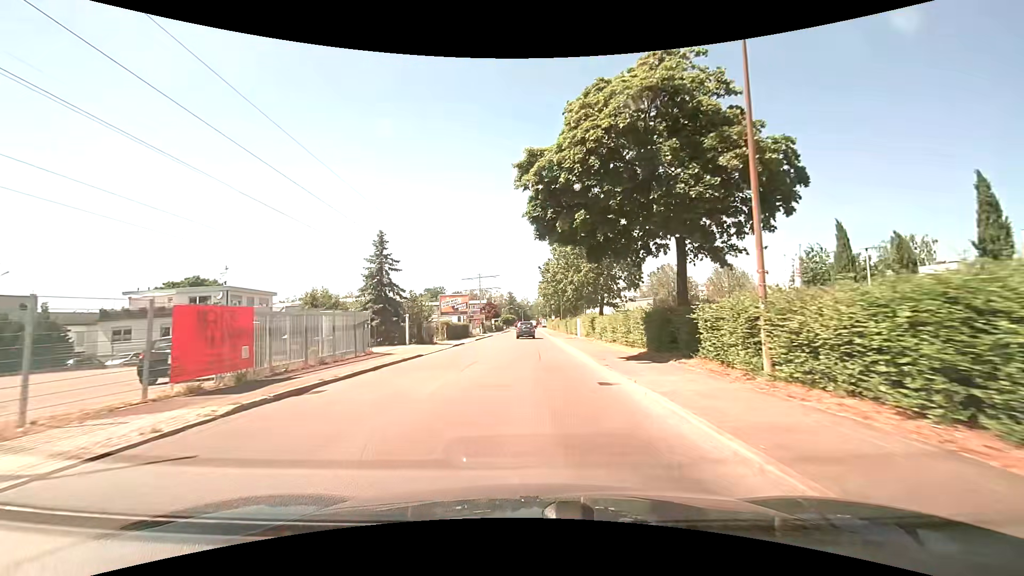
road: unclassified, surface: asphalt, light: Day
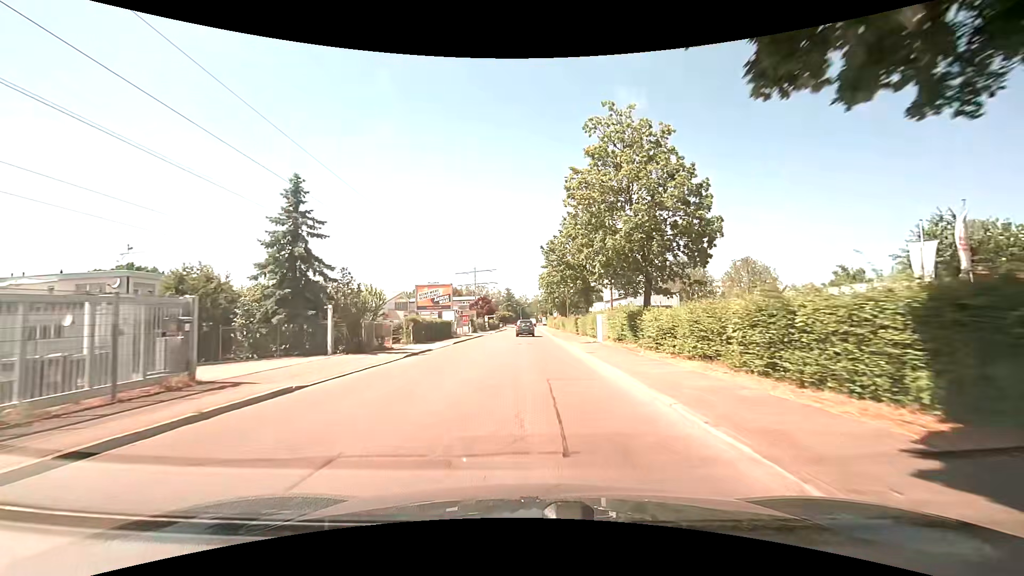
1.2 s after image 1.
(0.0, +13.5) m; 0°
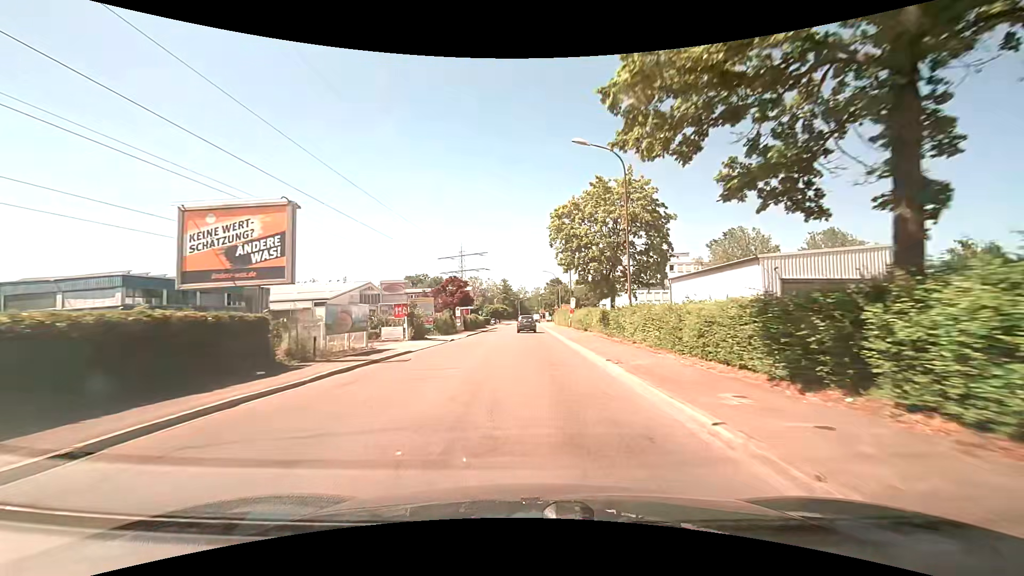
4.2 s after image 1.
(+0.1, +36.0) m; 0°
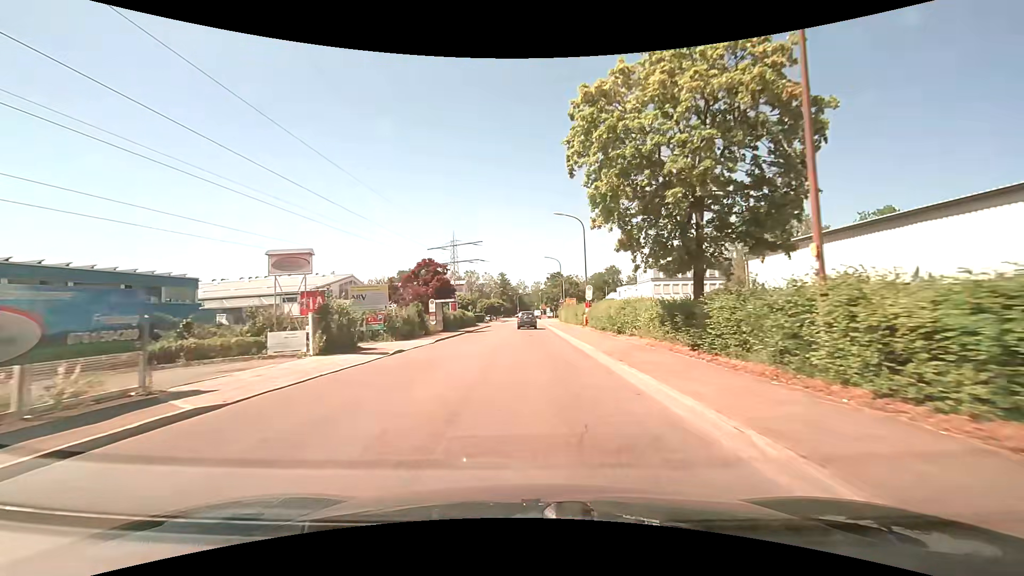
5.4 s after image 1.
(+0.1, +14.5) m; +1°
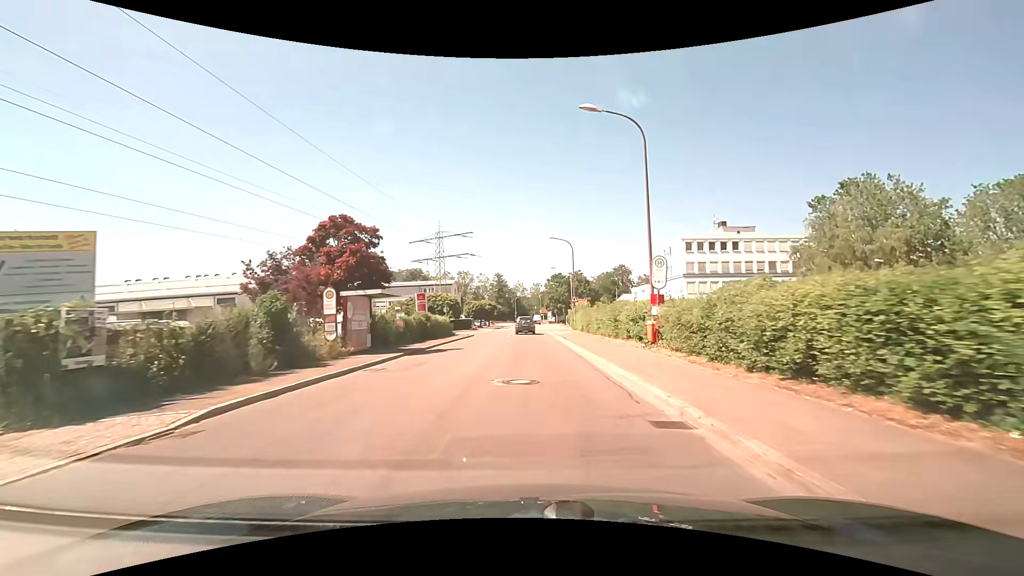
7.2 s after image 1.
(-0.1, +20.6) m; 0°
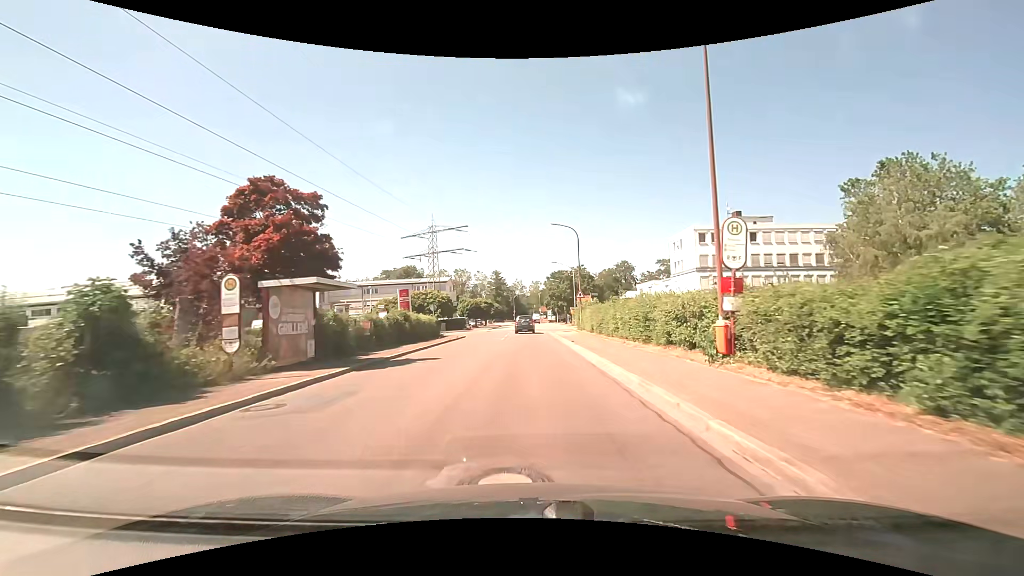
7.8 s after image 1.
(0.0, +6.5) m; 0°
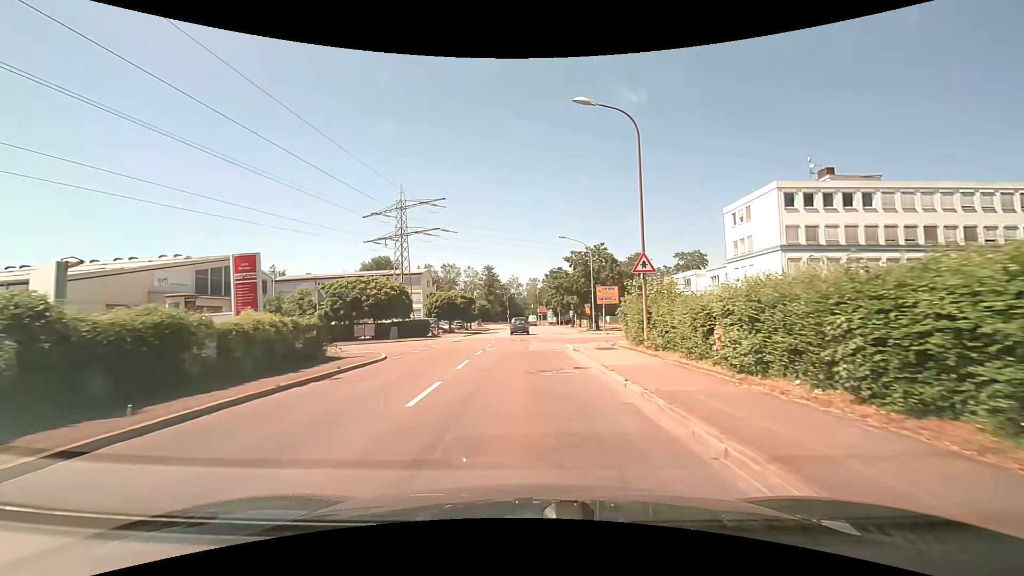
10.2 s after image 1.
(+0.1, +24.3) m; 0°
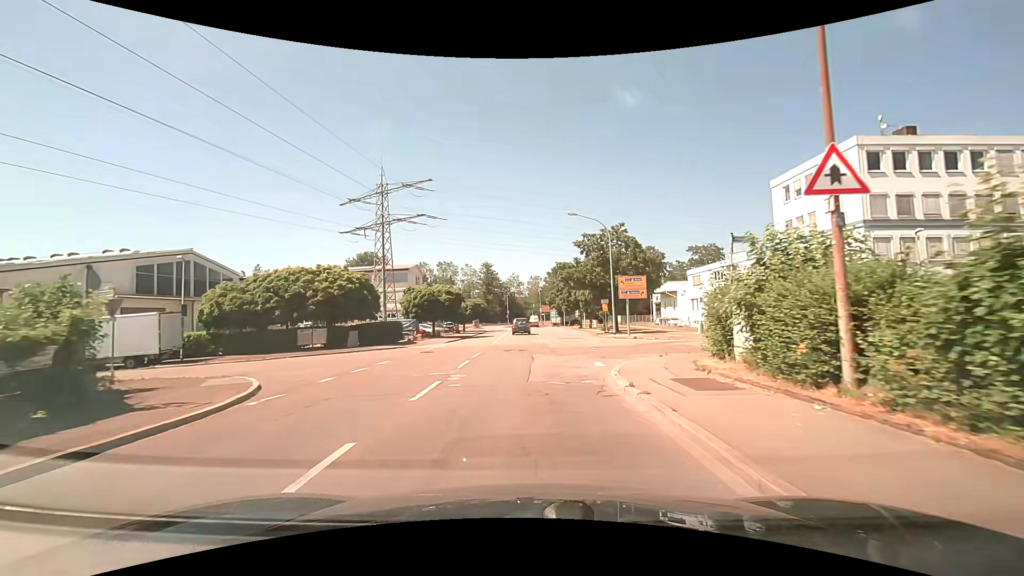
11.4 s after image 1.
(0.0, +11.2) m; 0°
(0, +10) (0, +20) (0, +30) (+1, +40) (+1, +50) (+2, +60) (+2, +70) (+2, +80) (+2, +90) (+2, +100) m
